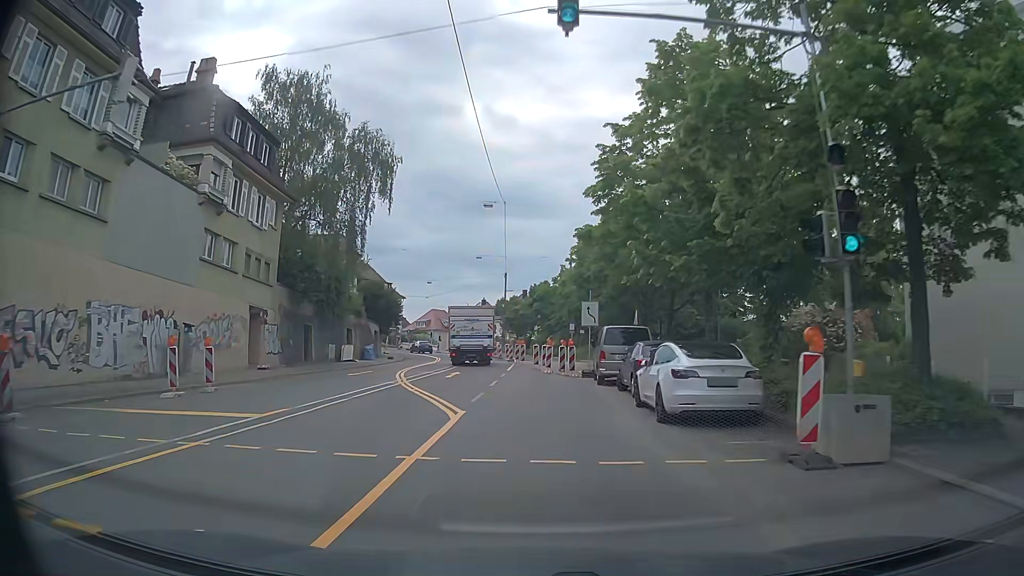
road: secondary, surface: asphalt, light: Day
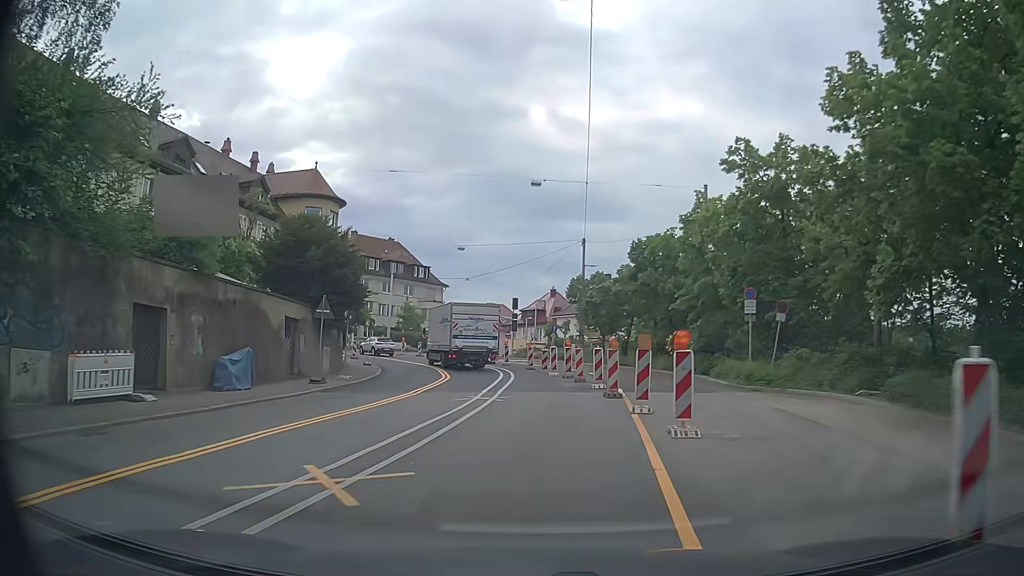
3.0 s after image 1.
(-1.5, +32.7) m; -6°
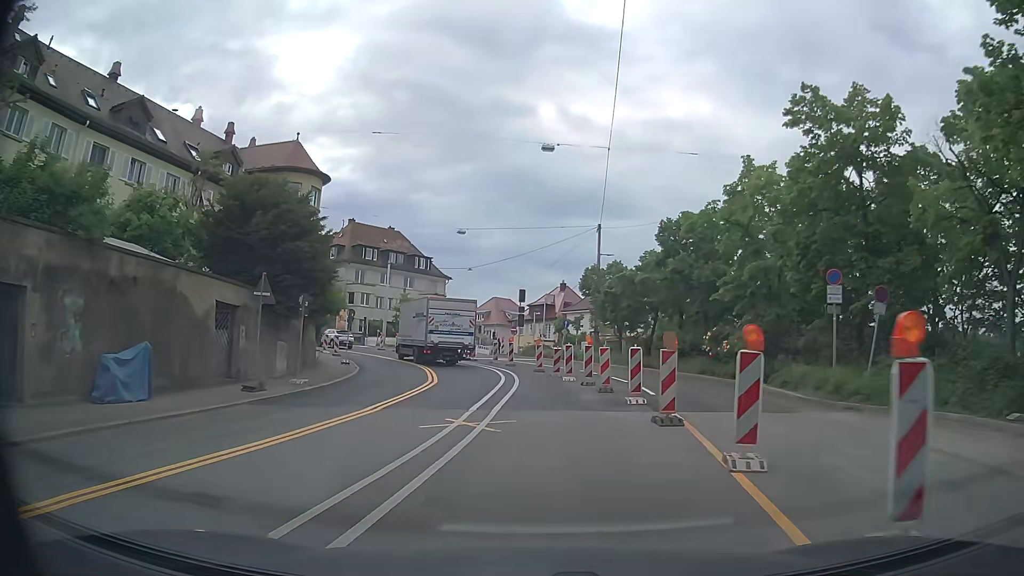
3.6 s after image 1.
(-0.1, +6.2) m; -1°
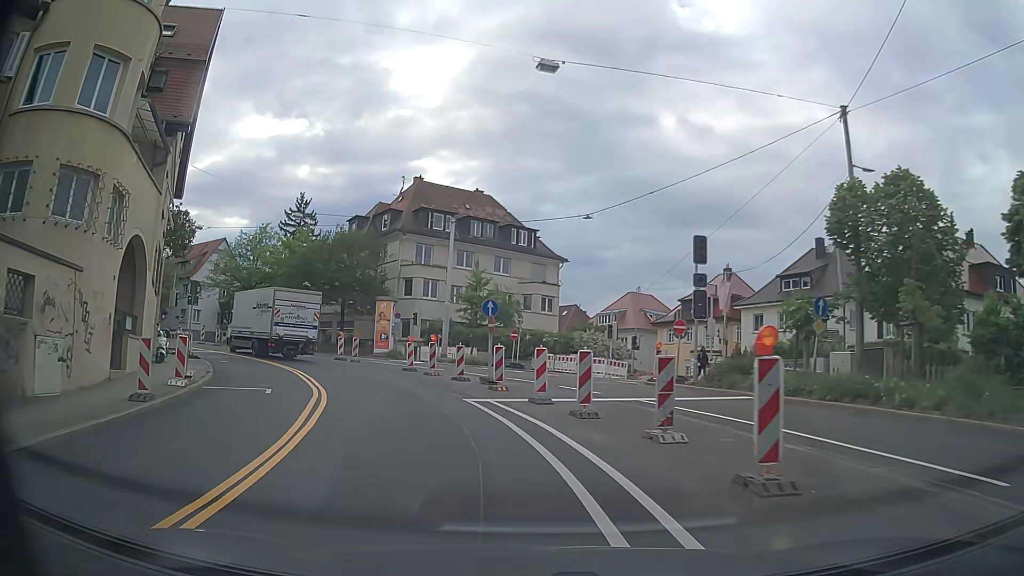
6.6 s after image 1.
(-1.6, +29.9) m; -11°
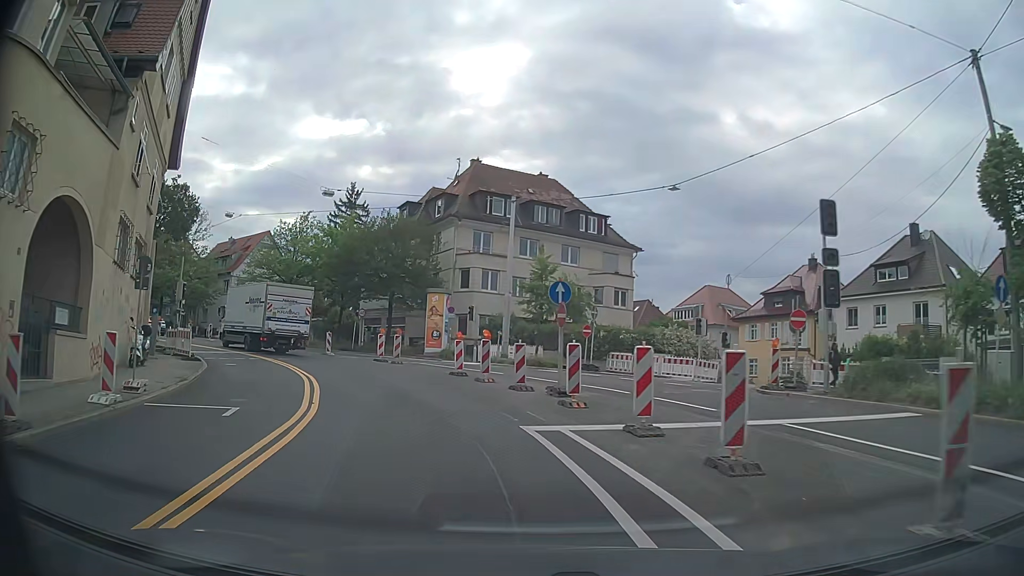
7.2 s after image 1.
(-0.3, +5.9) m; -6°
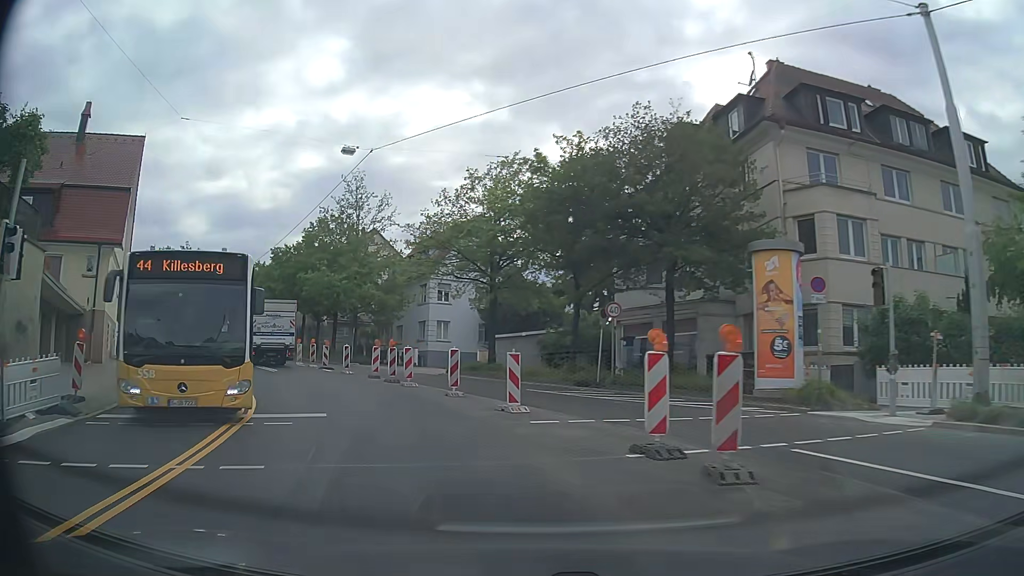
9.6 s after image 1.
(-4.5, +23.1) m; -23°
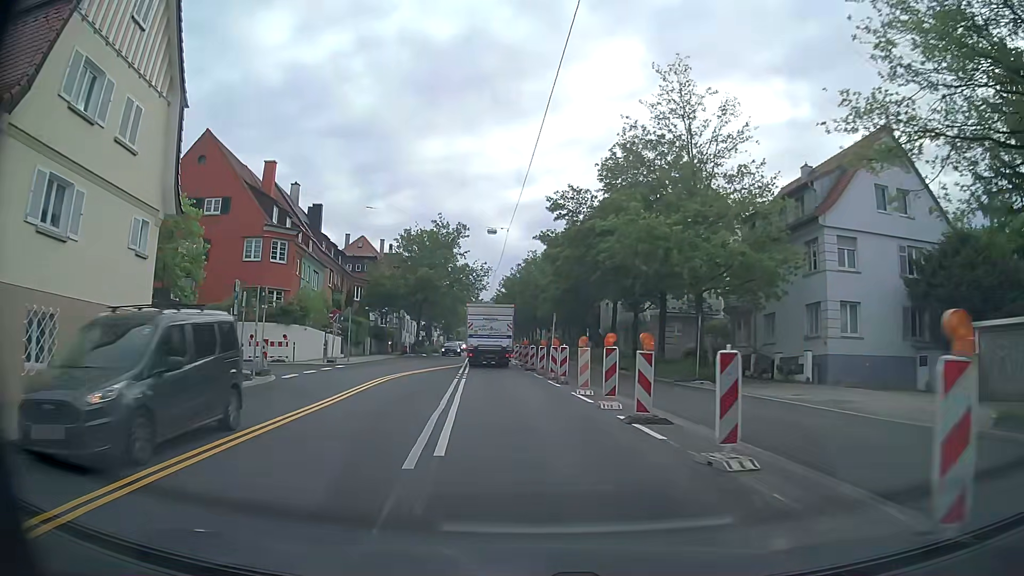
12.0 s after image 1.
(-6.4, +22.9) m; -28°
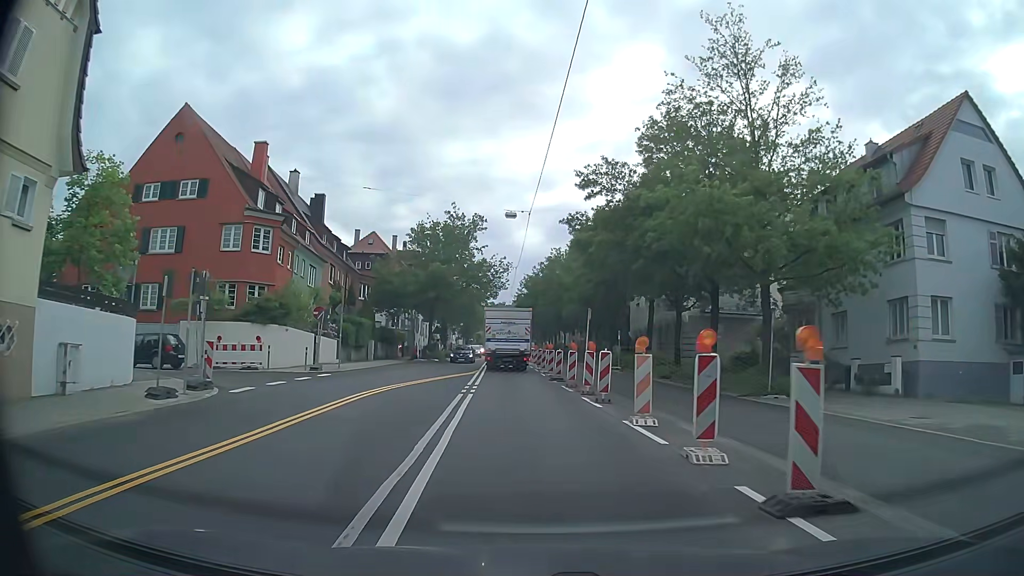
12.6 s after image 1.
(-0.2, +6.1) m; -3°
